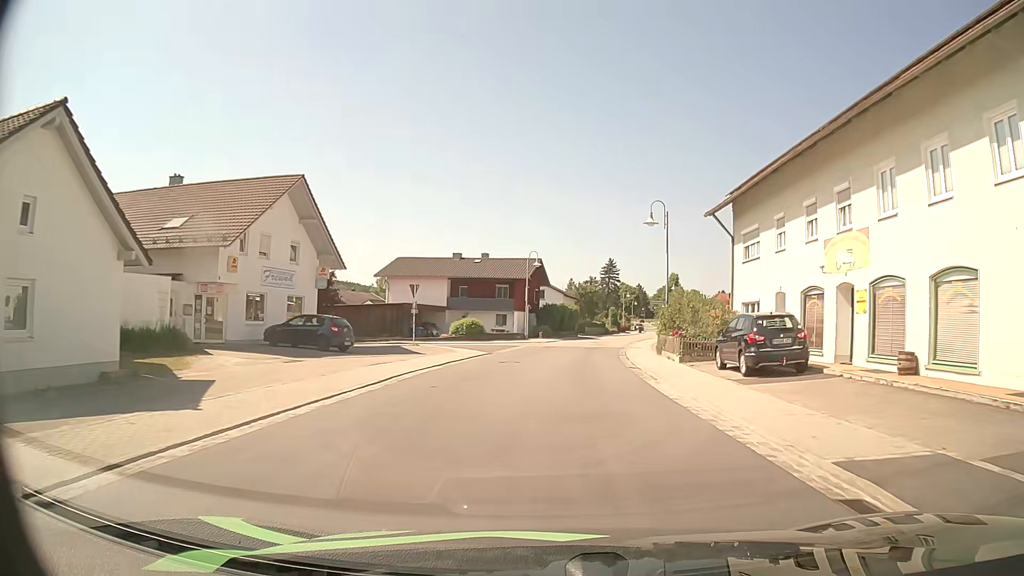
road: secondary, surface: asphalt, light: Day
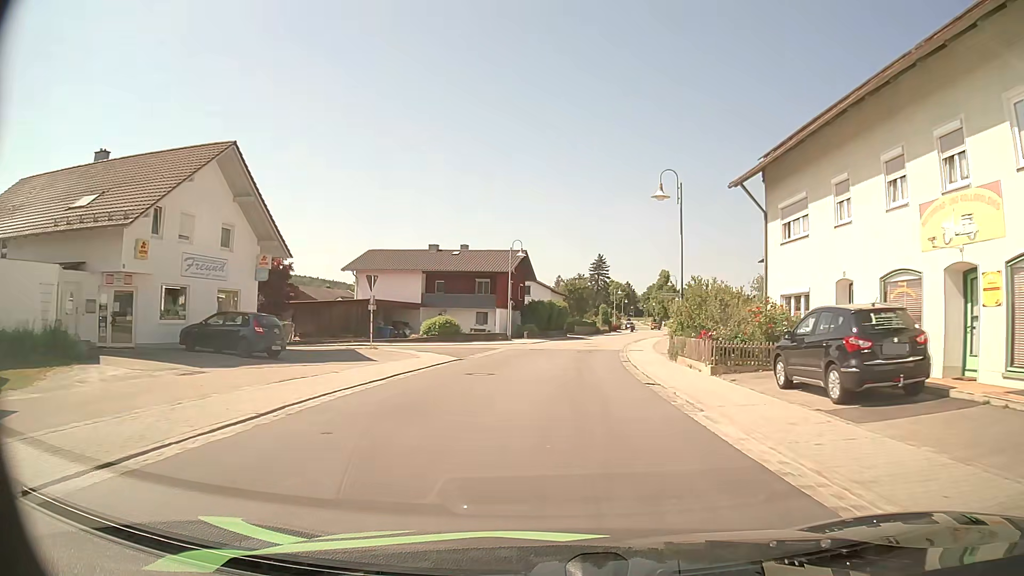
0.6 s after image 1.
(+0.1, +6.4) m; +1°
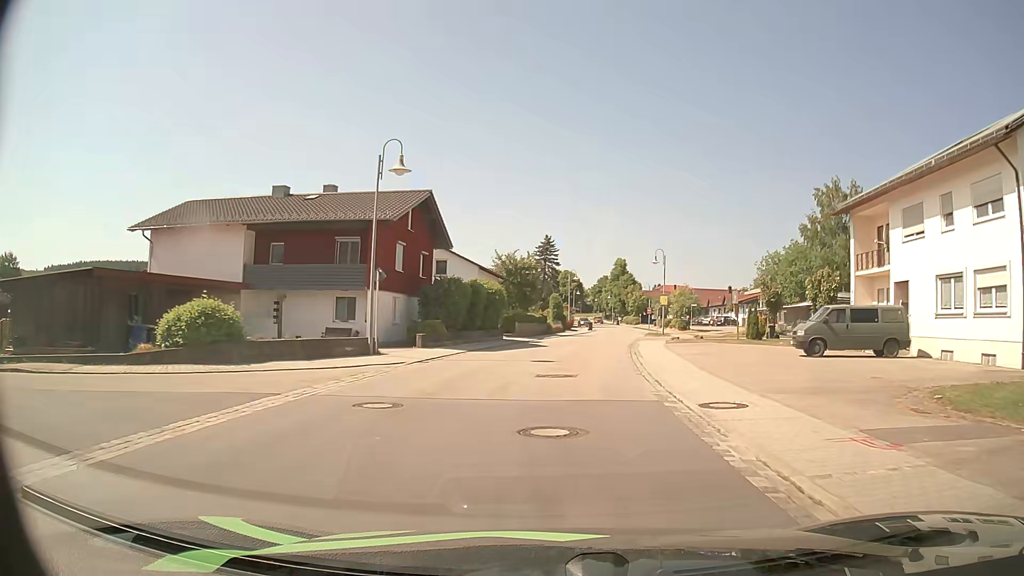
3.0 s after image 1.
(+1.0, +25.4) m; +5°
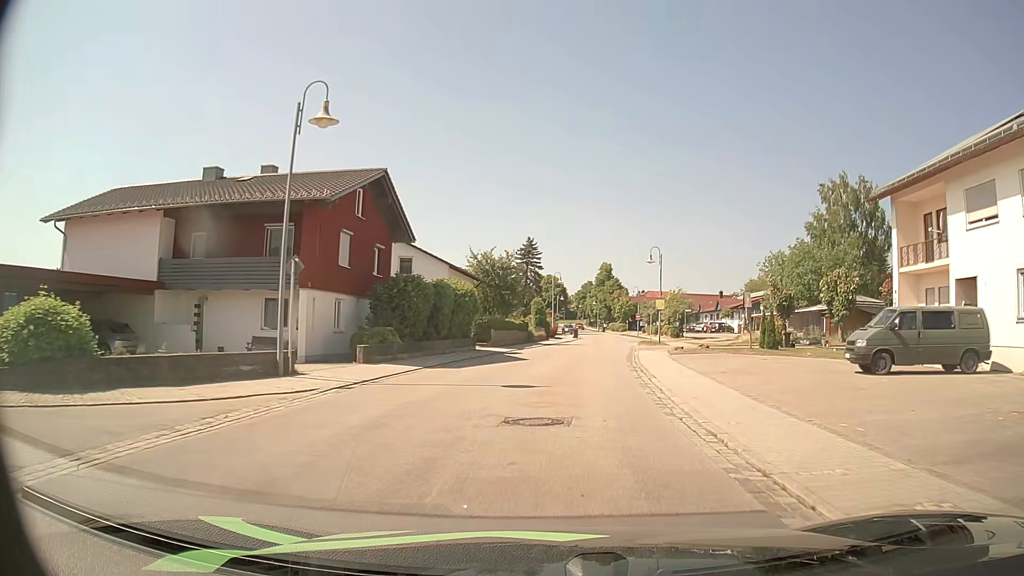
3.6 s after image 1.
(+0.1, +6.3) m; +2°
(0, +10) (+1, +20) (+2, +30) (+3, +40) (+4, +50) (+5, +60) (+7, +70) (+8, +80) (+9, +89) (+9, +99) m
